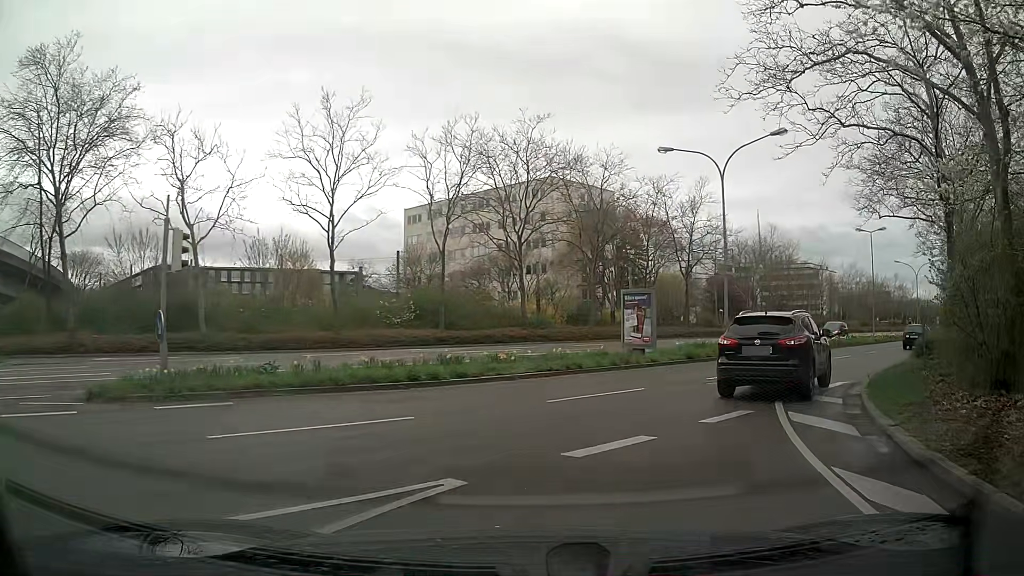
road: secondary_link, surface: asphalt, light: Day
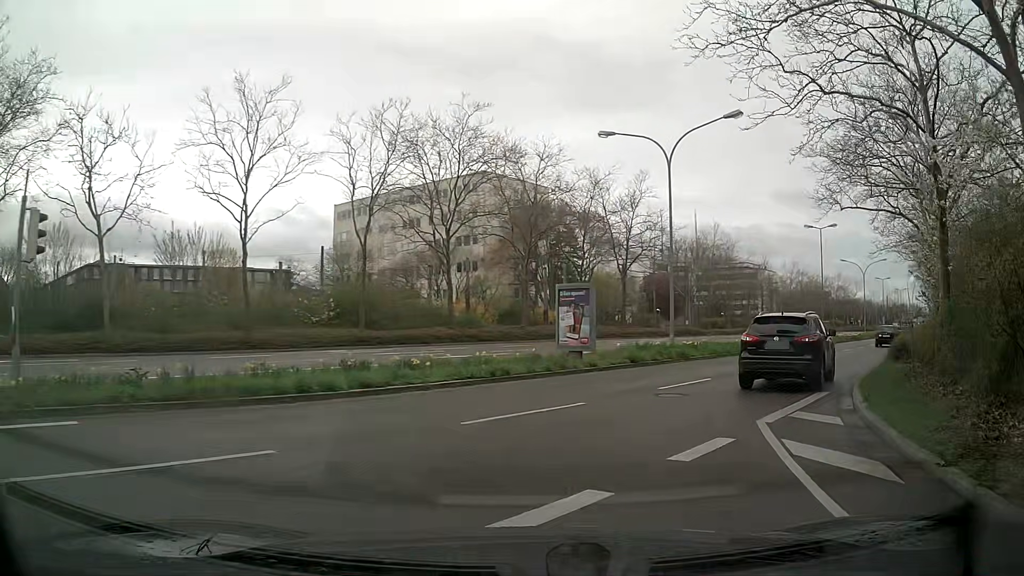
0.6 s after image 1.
(+0.1, +2.9) m; +5°
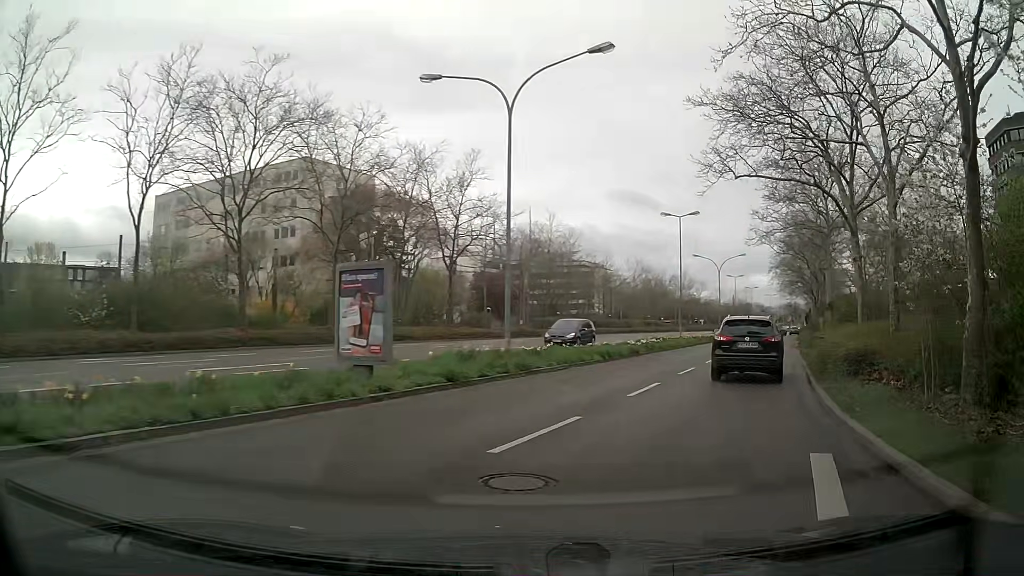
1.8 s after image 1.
(+1.0, +7.2) m; +15°
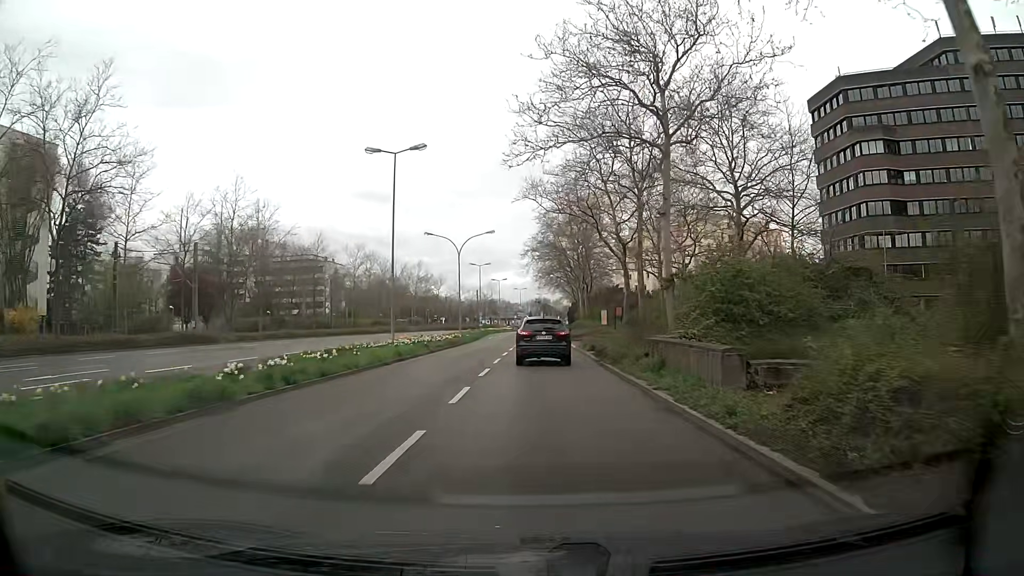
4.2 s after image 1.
(+4.9, +18.6) m; +23°
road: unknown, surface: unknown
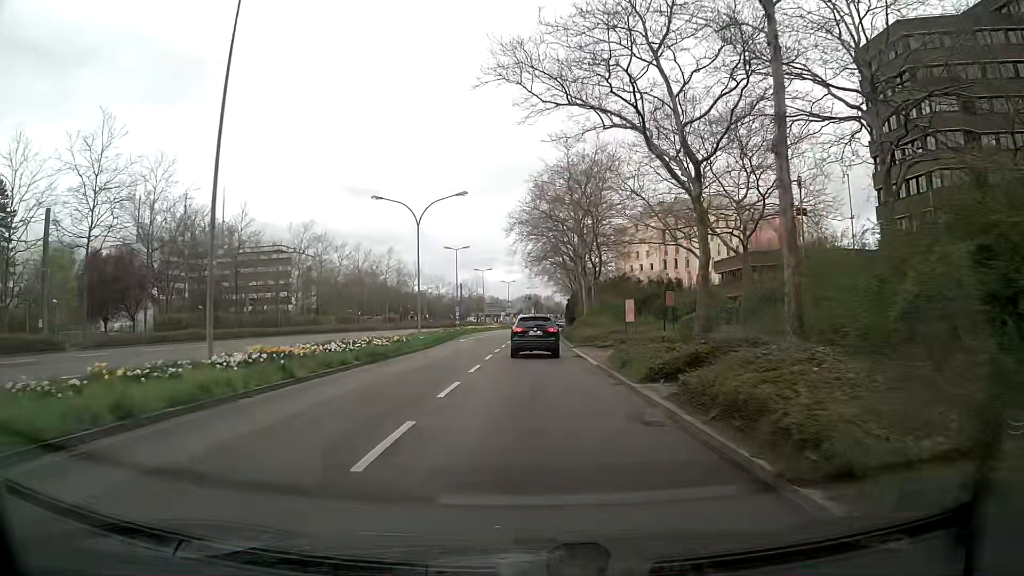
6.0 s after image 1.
(-0.1, +17.7) m; 0°
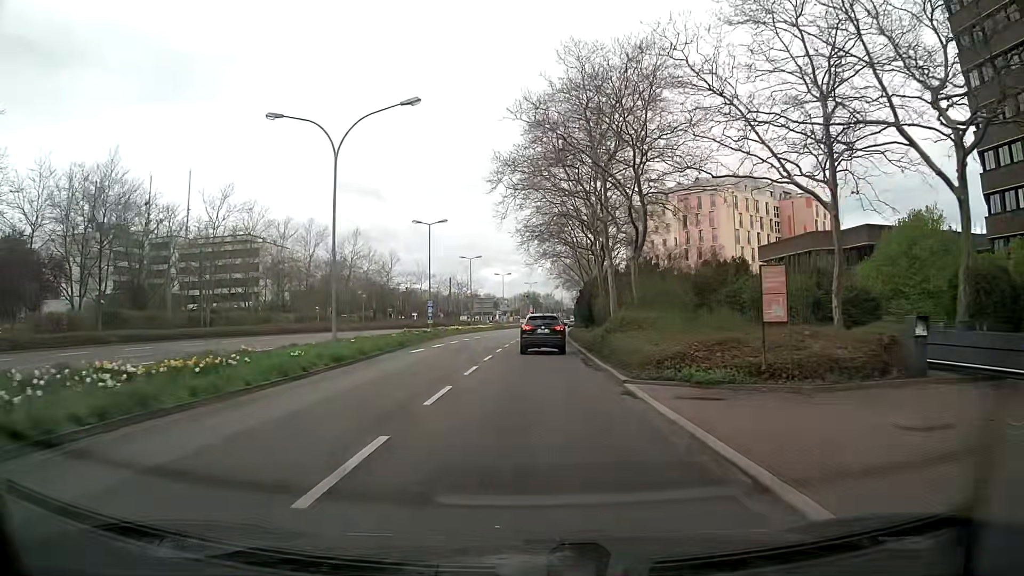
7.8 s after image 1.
(-0.1, +19.5) m; 0°
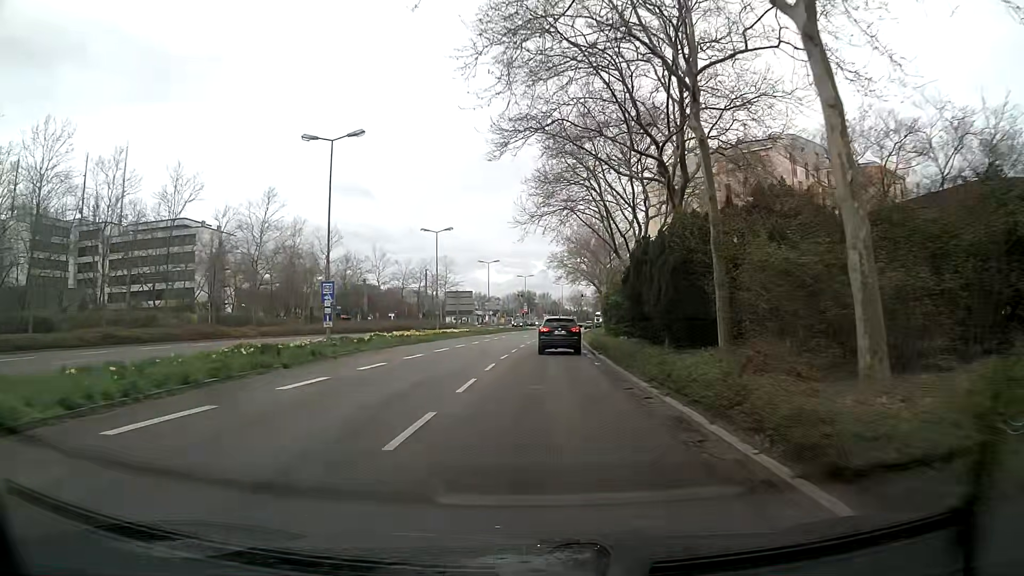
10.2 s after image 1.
(0.0, +27.9) m; +1°
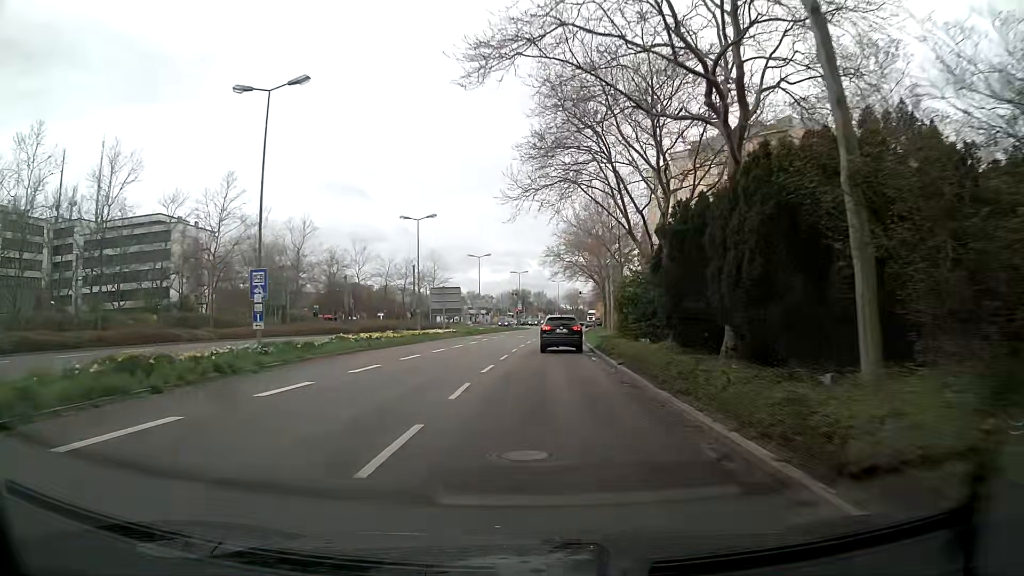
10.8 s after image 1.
(0.0, +7.3) m; -1°
(0, +10) (+1, +20) (+1, +30) (+2, +40) (+3, +50) (+4, +60) (+5, +70) (+6, +80) (+7, +90) (+8, +100) m
